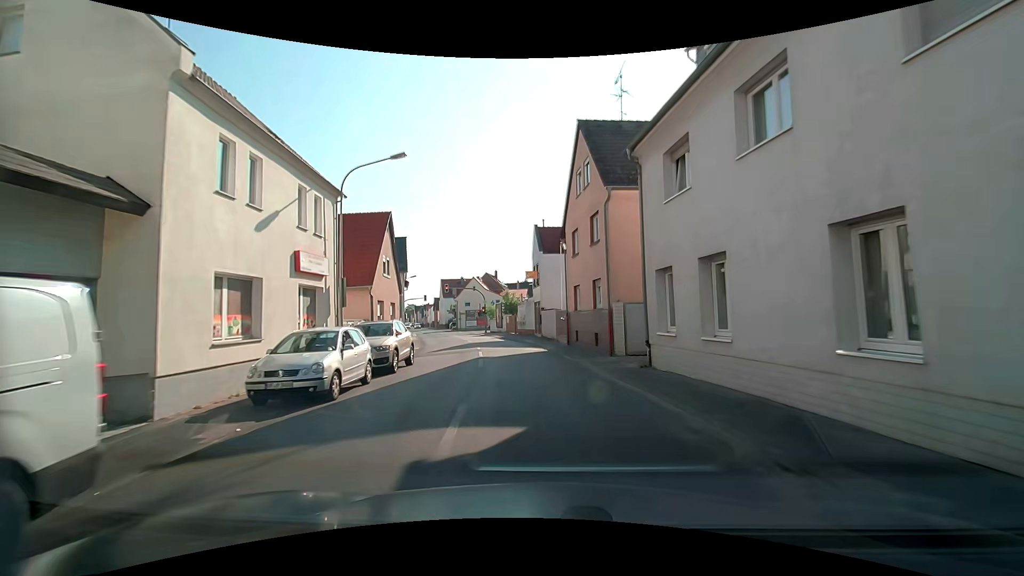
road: tertiary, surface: asphalt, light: Day
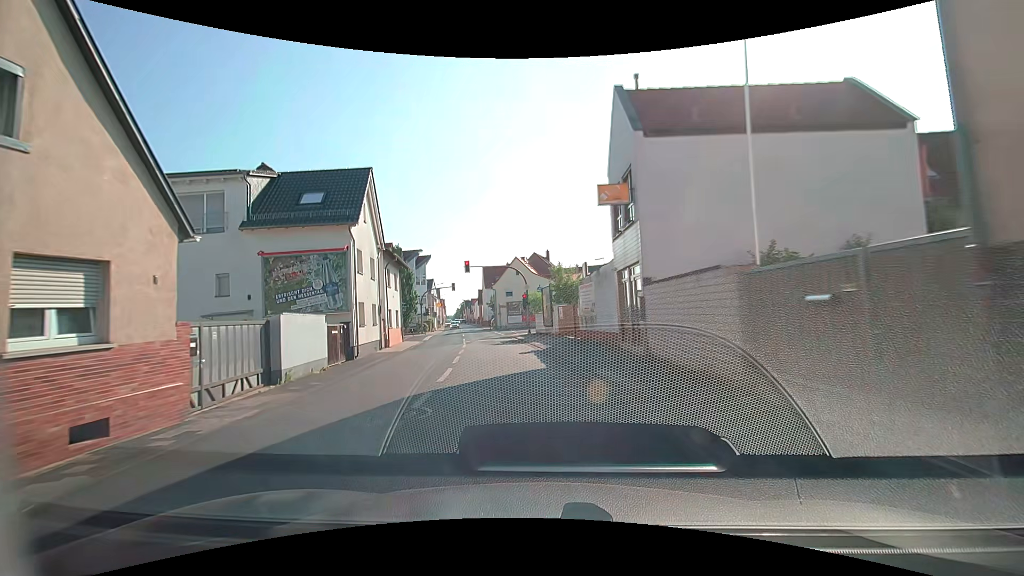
(-1.0, +22.7) m; -7°
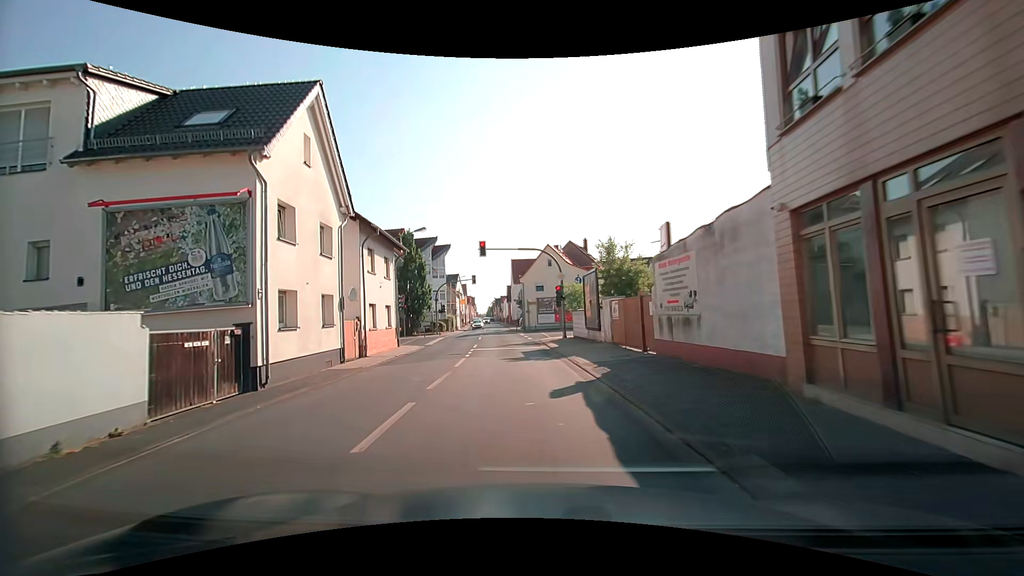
(-0.3, +10.2) m; -3°
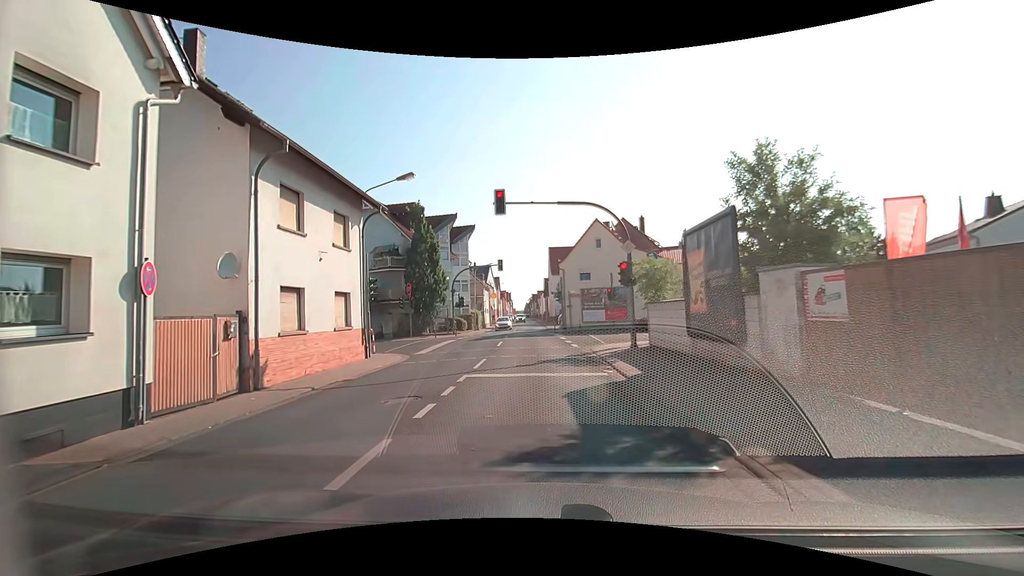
(-0.7, +11.9) m; -5°
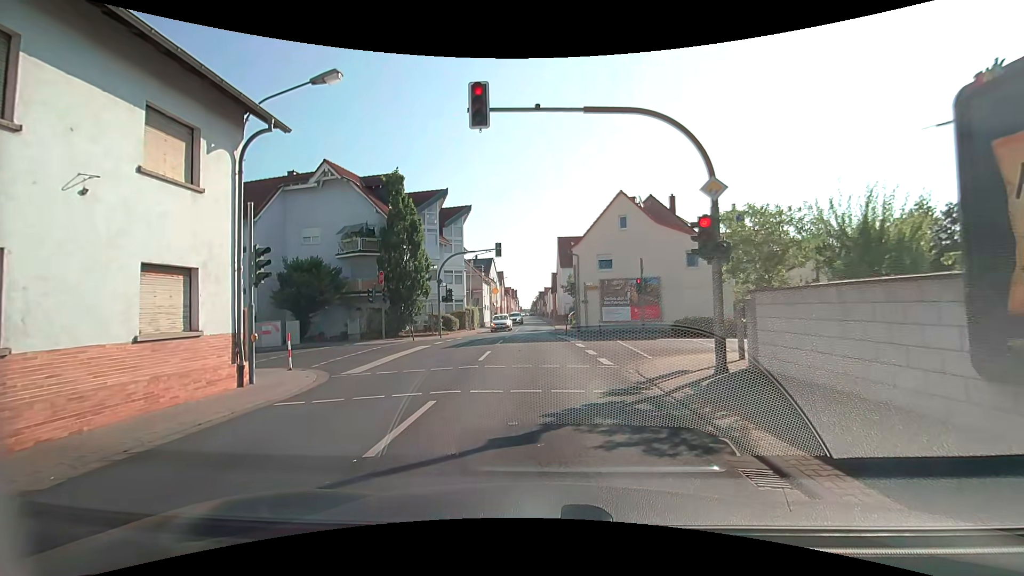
(0.0, +8.4) m; 0°
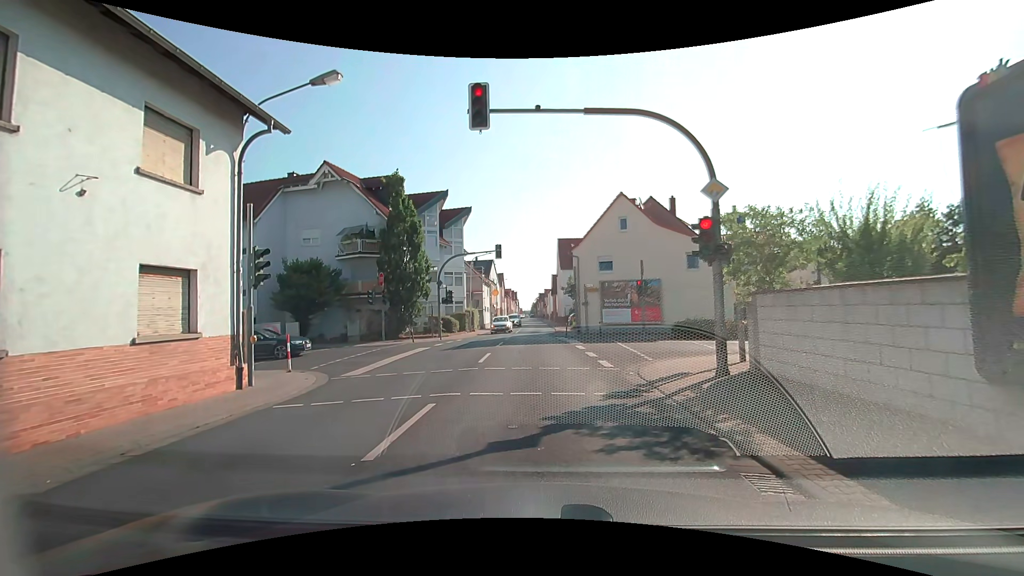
(0.0, +0.1) m; 0°
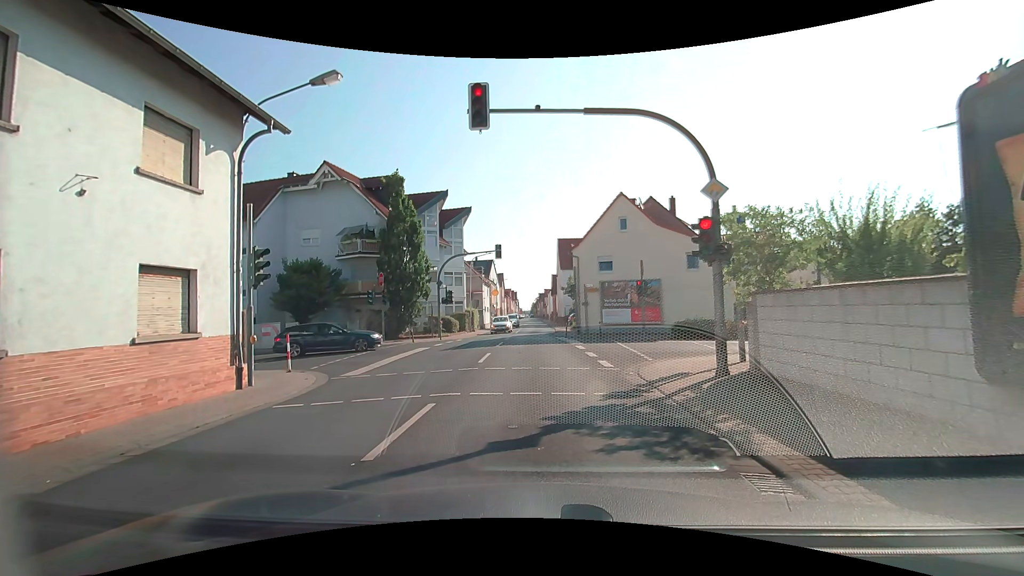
(0.0, 0.0) m; 0°
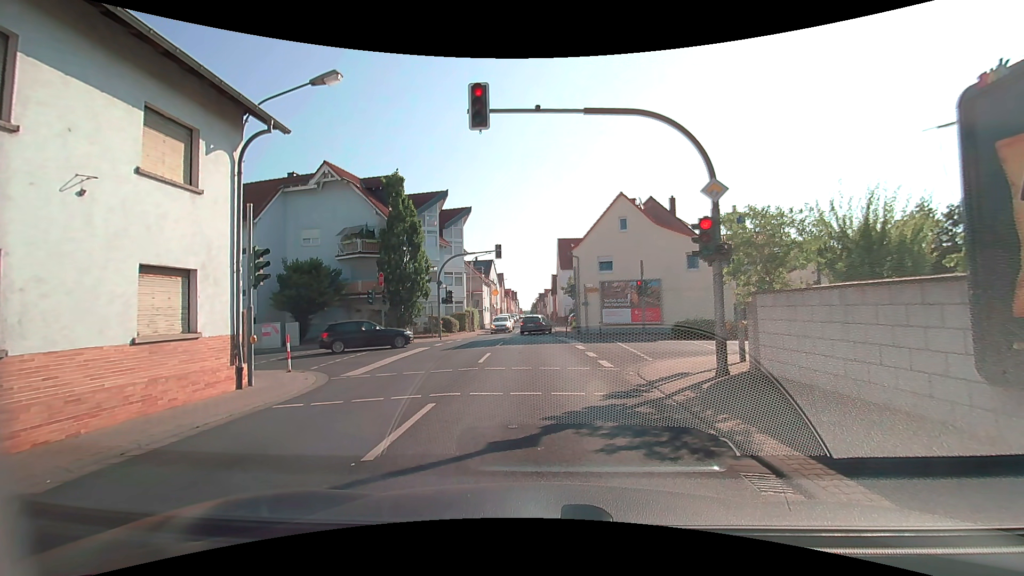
(0.0, 0.0) m; 0°
(0, +10) (-1, +20) (-1, +30) (-1, +40) (-1, +50) (-1, +60) (-2, +70) (-2, +80) (-2, +90) (-3, +100) m
